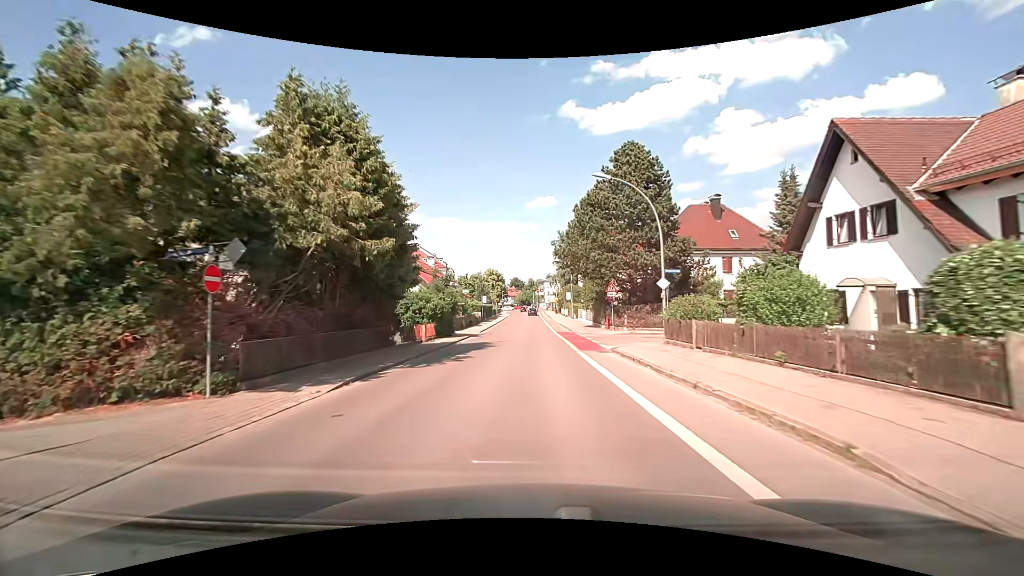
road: tertiary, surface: asphalt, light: Day
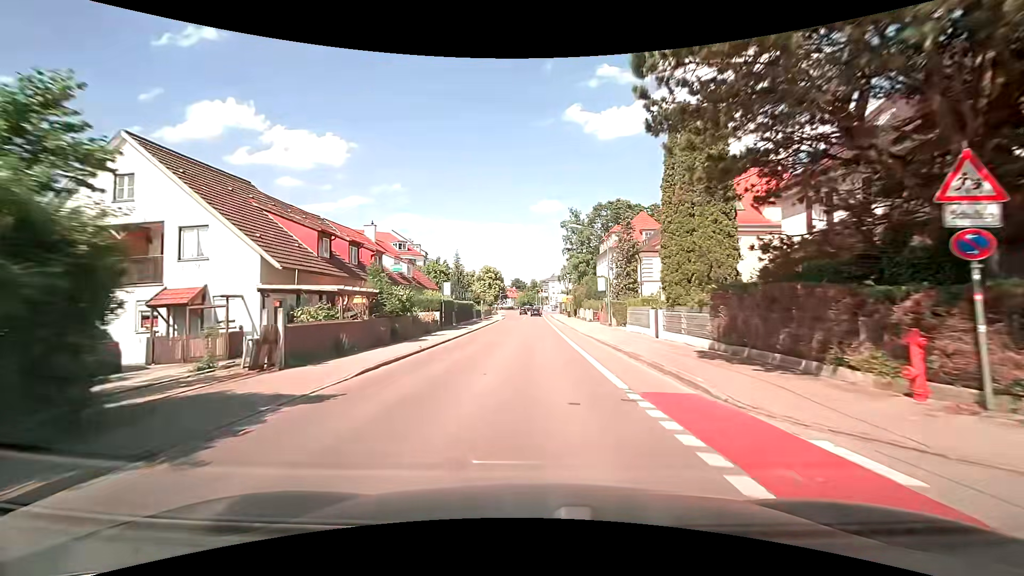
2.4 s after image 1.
(-0.1, +30.0) m; 0°
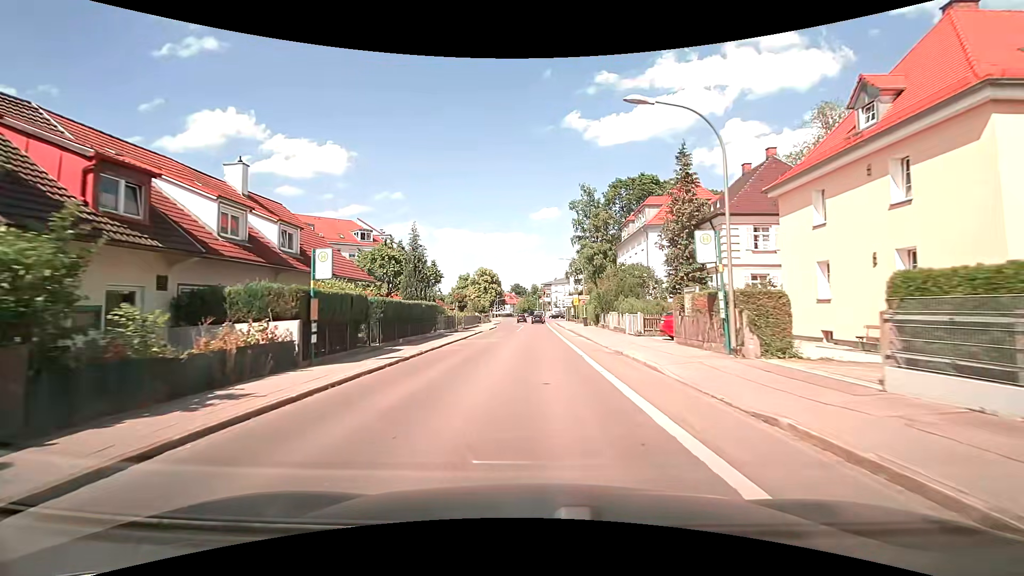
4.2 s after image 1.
(-0.3, +21.3) m; 0°
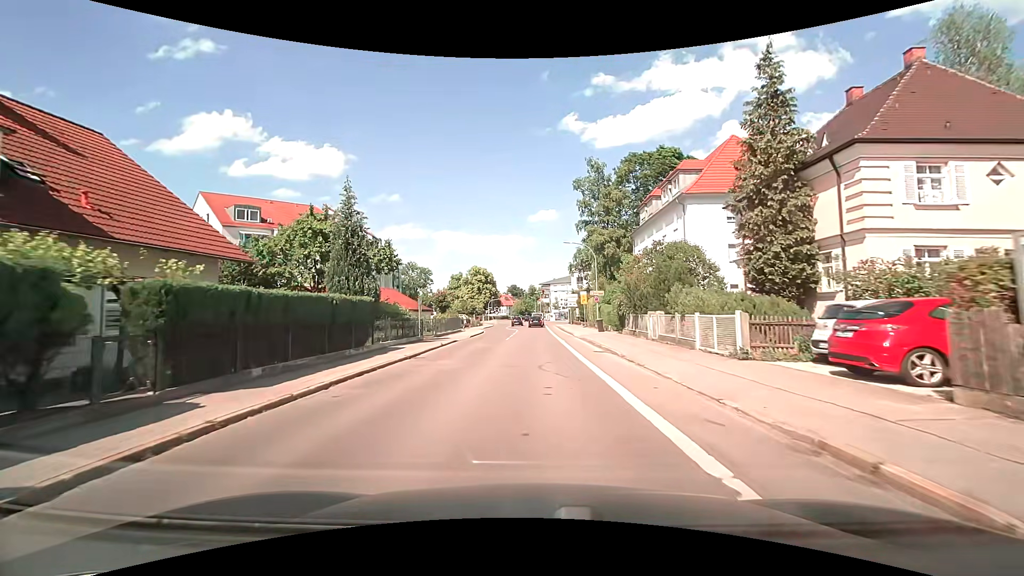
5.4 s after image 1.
(-0.1, +12.8) m; 0°
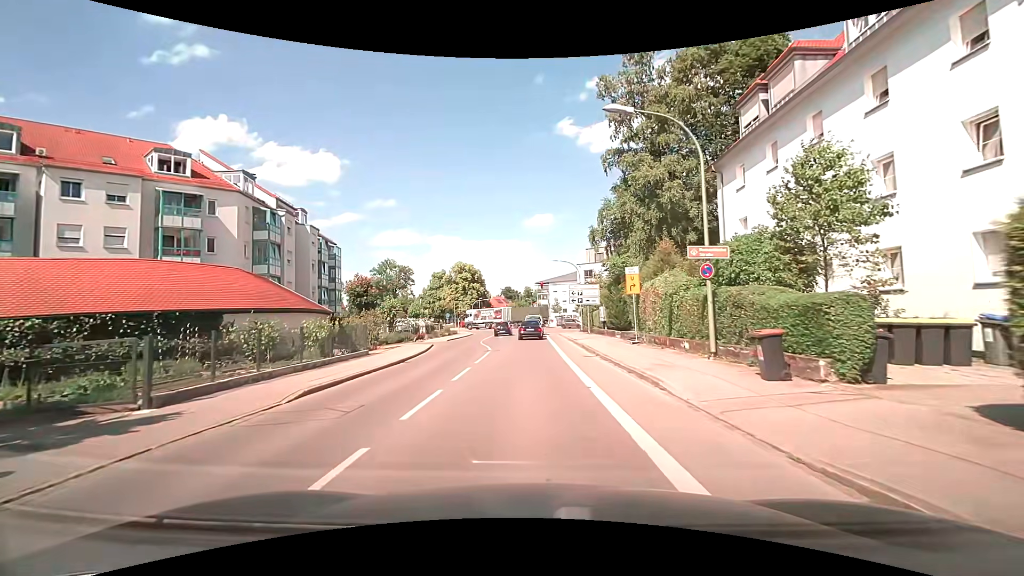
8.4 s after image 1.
(0.0, +26.1) m; 0°
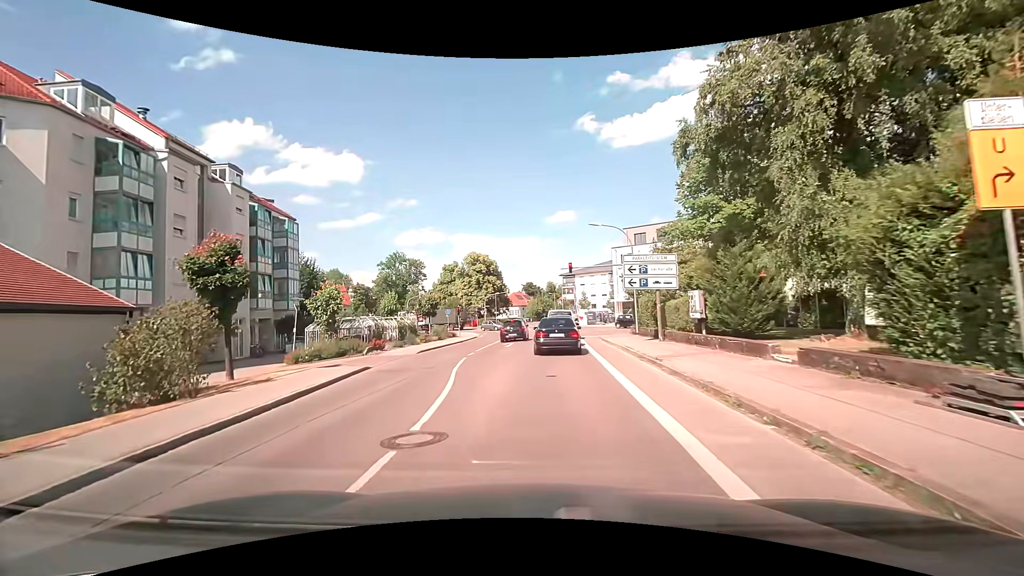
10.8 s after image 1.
(-0.2, +17.1) m; -2°
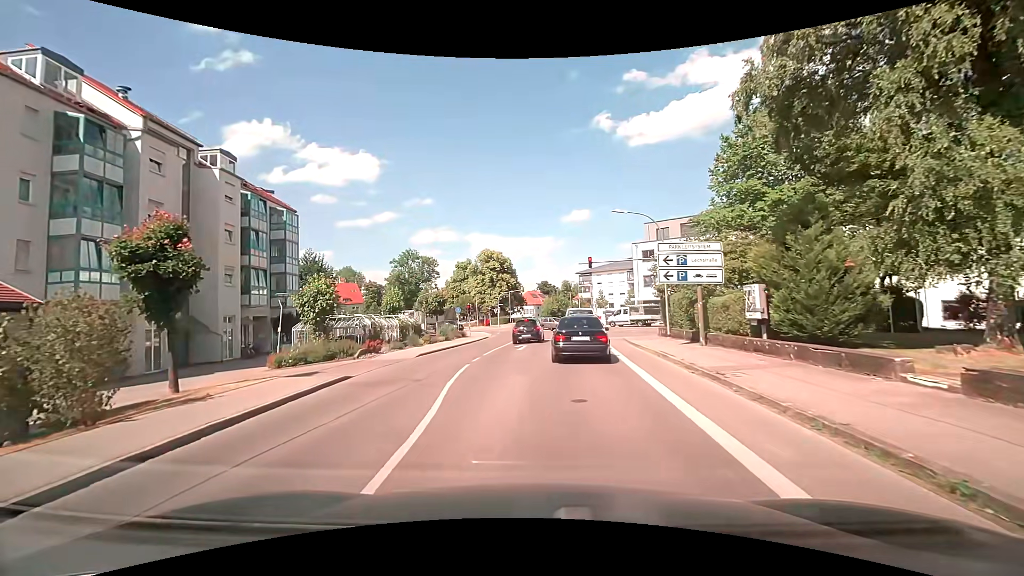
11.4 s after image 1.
(-0.1, +3.5) m; -3°
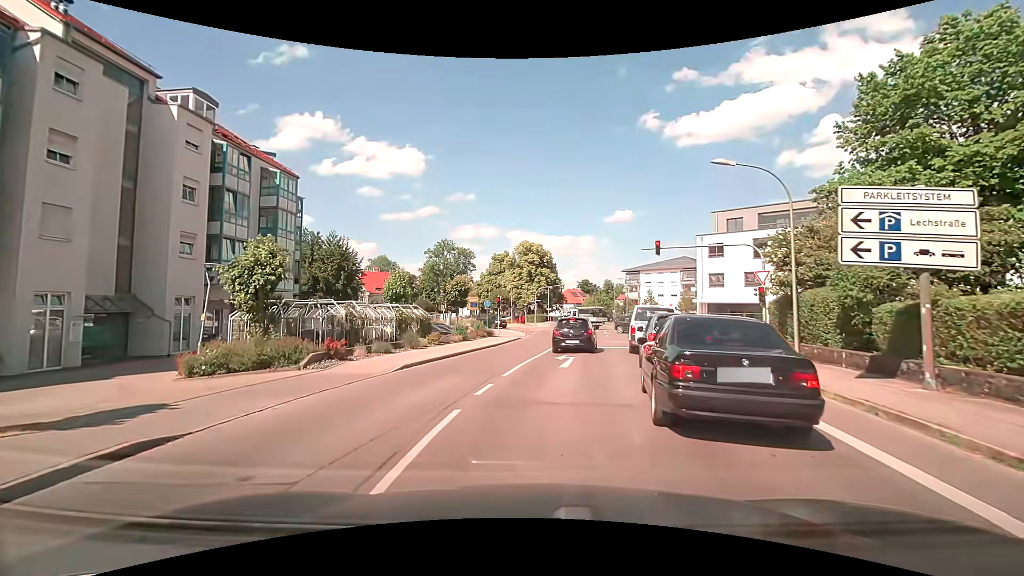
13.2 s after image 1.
(-0.3, +8.8) m; -4°
